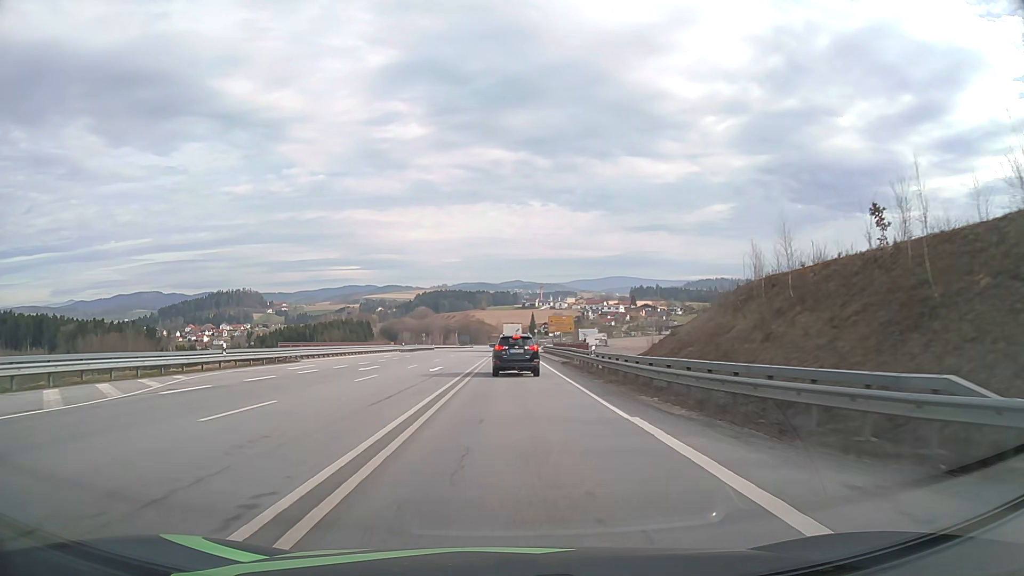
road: primary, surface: asphalt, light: Day
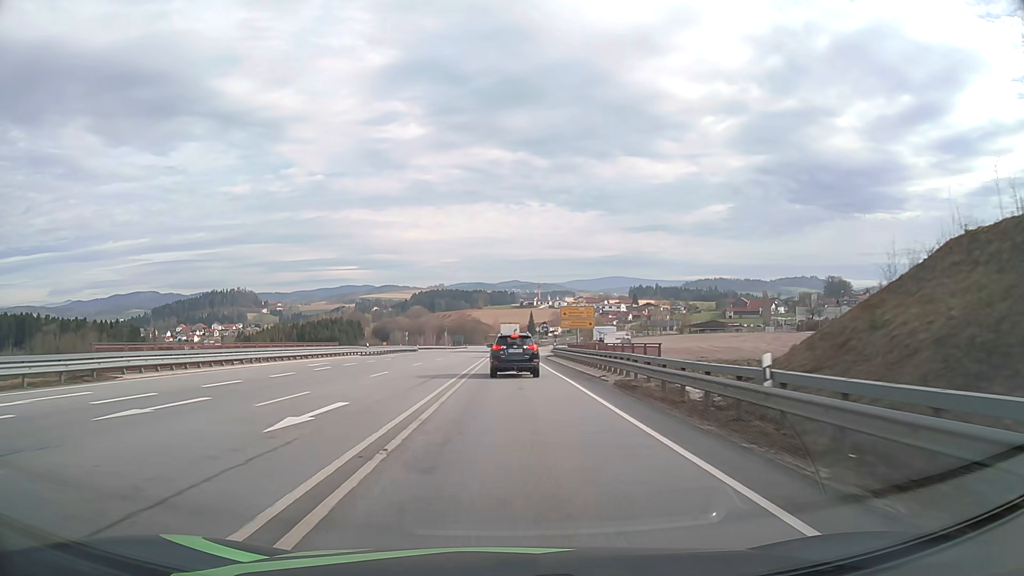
(0.0, +21.2) m; 0°
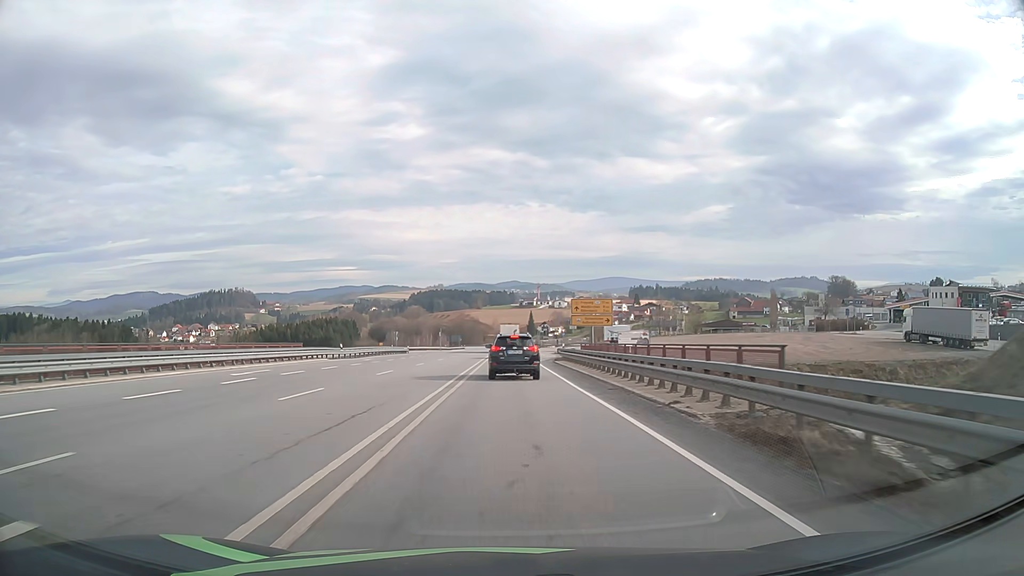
(0.0, +10.5) m; 0°
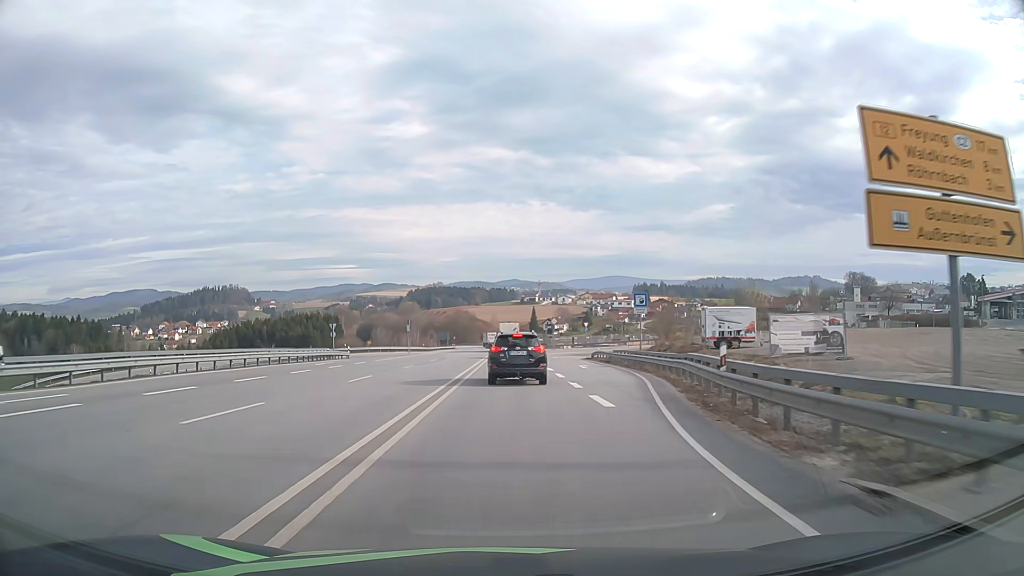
(0.0, +40.9) m; 0°
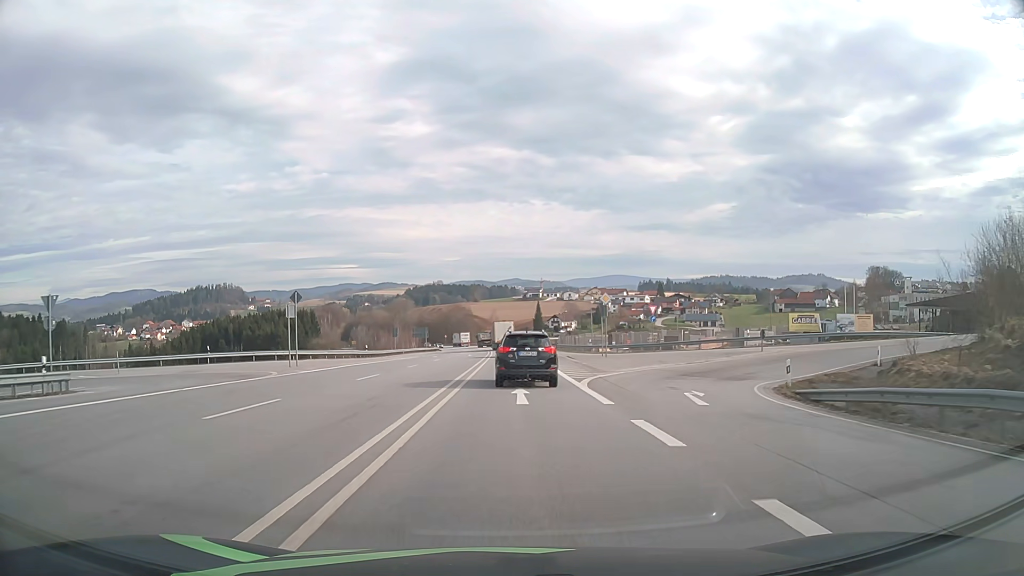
(0.0, +47.3) m; 0°
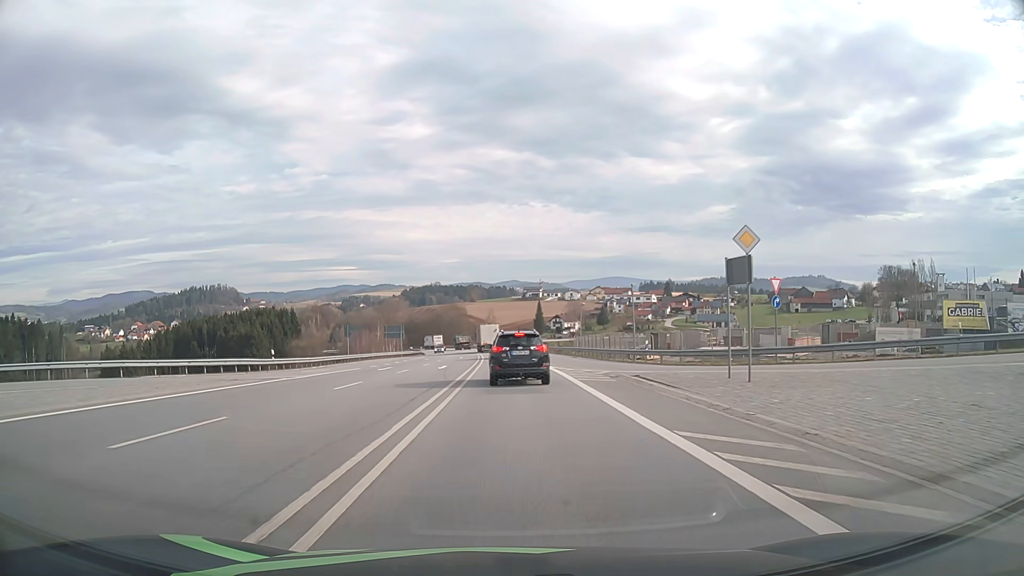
(0.0, +27.2) m; 0°
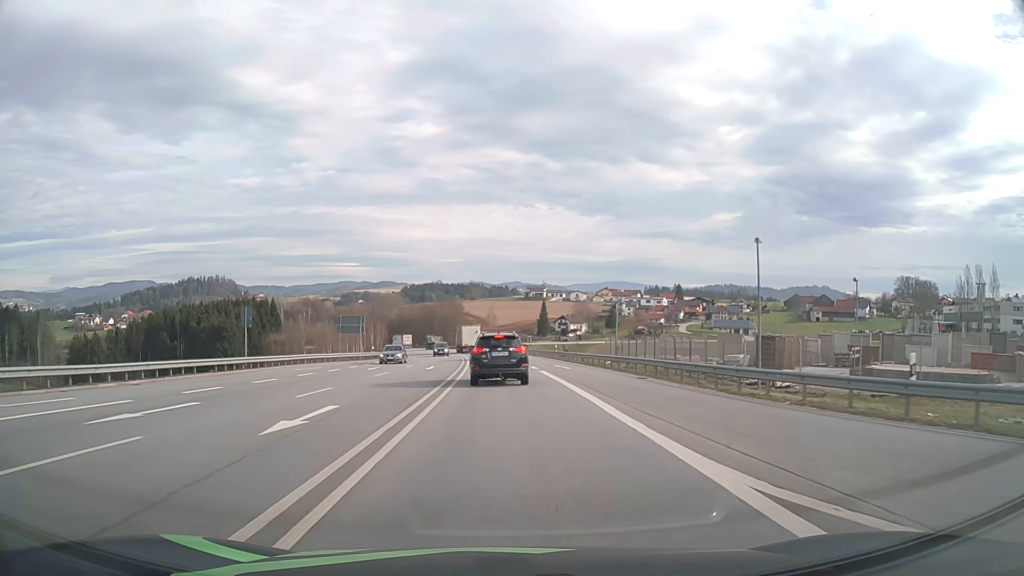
(+0.1, +27.0) m; 0°
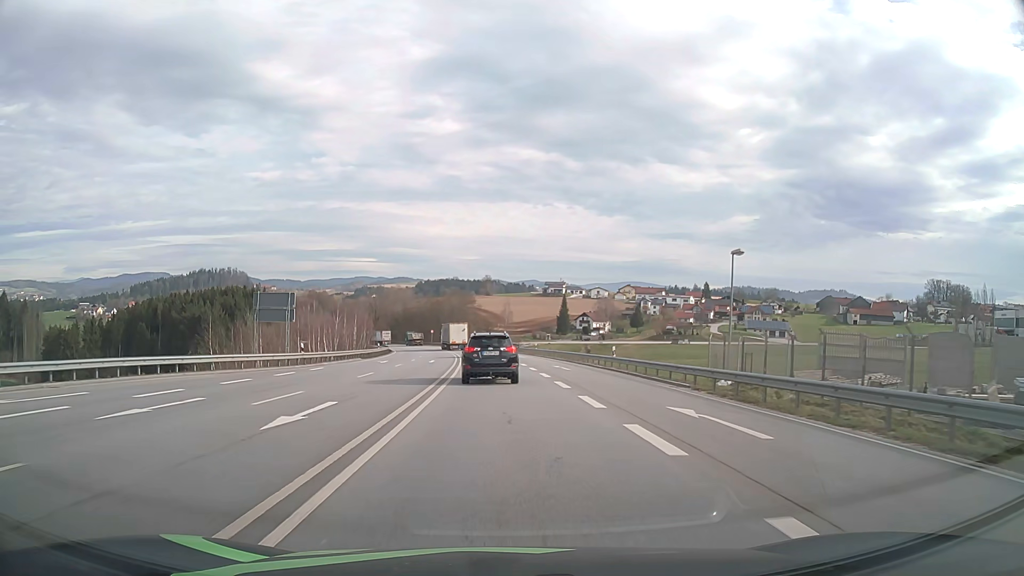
(-0.2, +27.0) m; -1°
(0, +10) (0, +20) (-1, +30) (-1, +40) (-2, +50) (-3, +60) (-4, +70) (-5, +80) (-6, +90) (-7, +100) m
